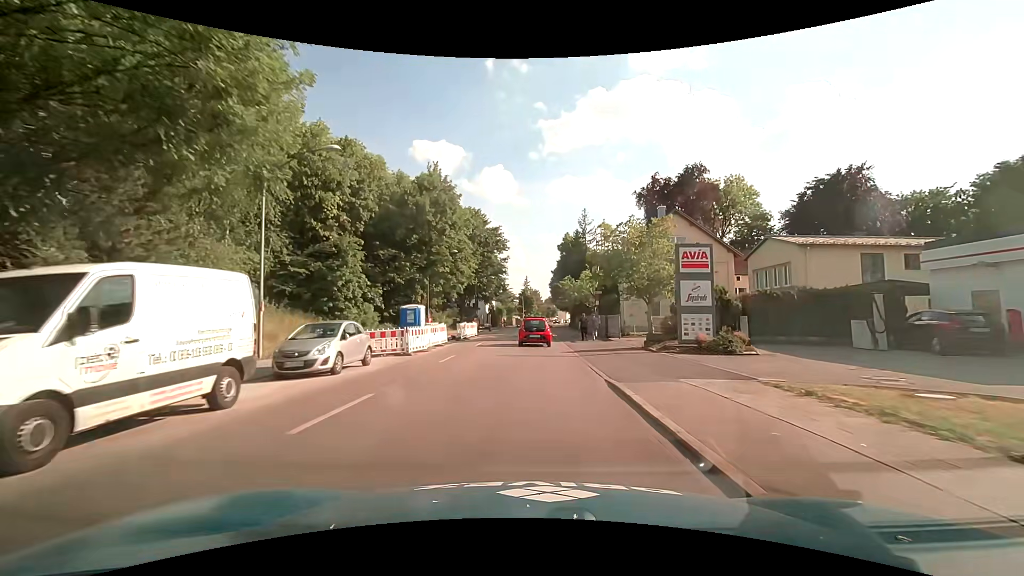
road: secondary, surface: asphalt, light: Day
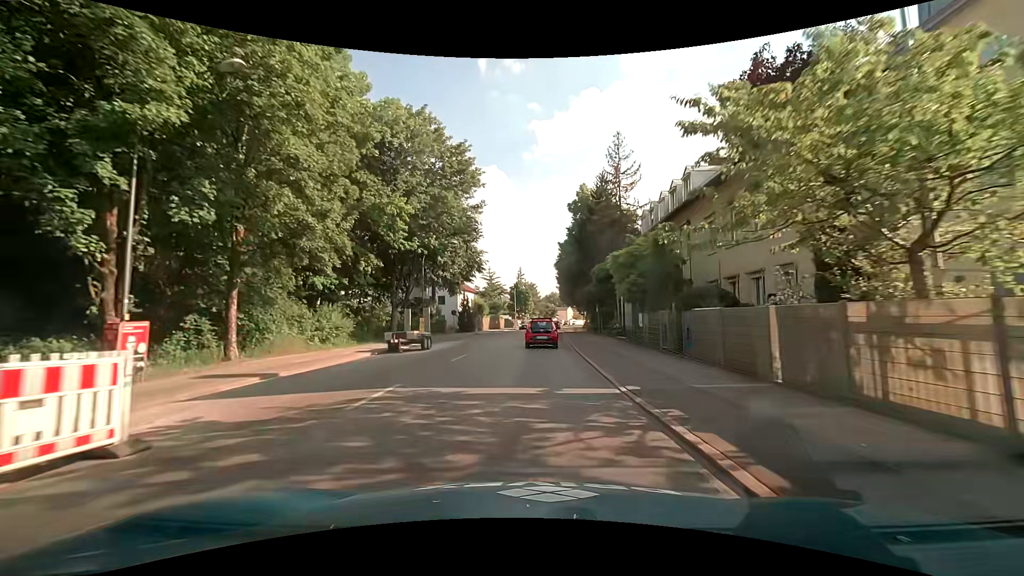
(0.0, +36.3) m; 0°
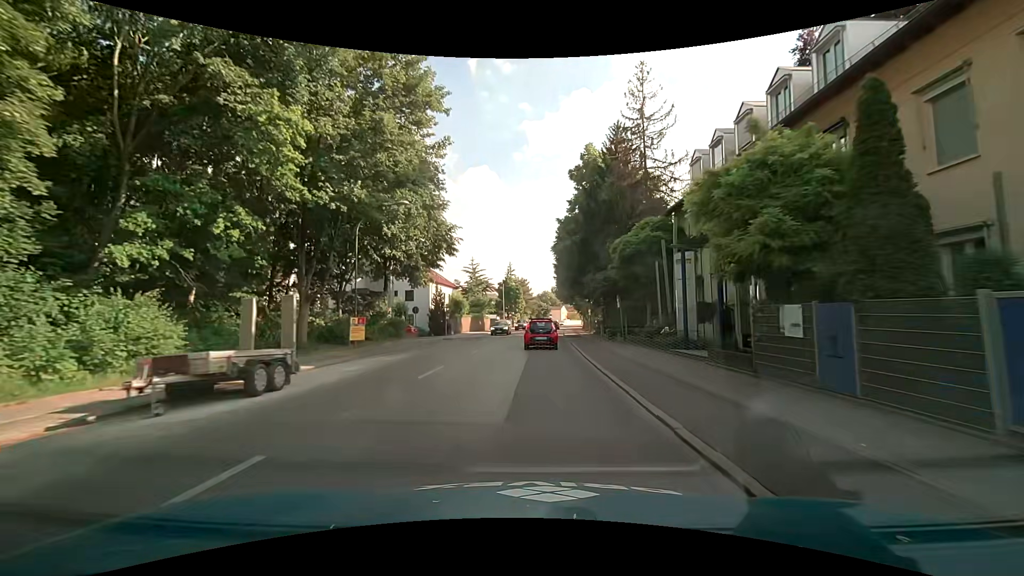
(+0.1, +14.4) m; +1°
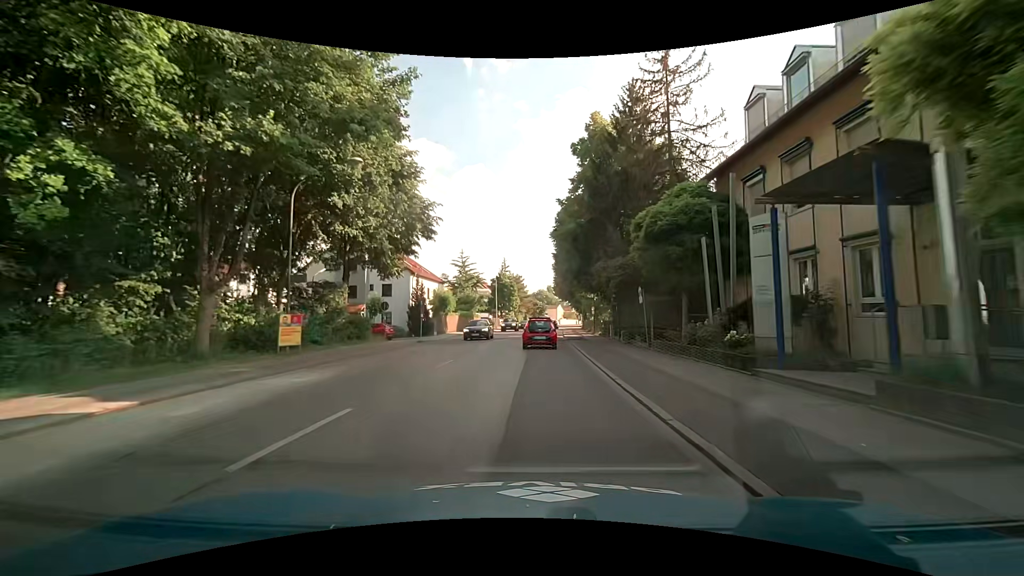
(0.0, +7.2) m; 0°
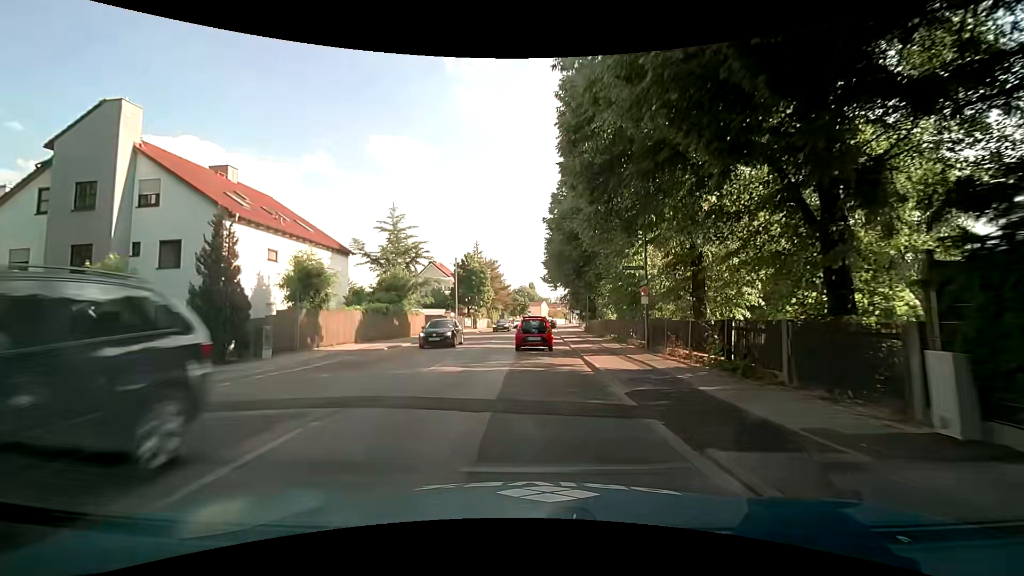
(+0.6, +28.0) m; +3°
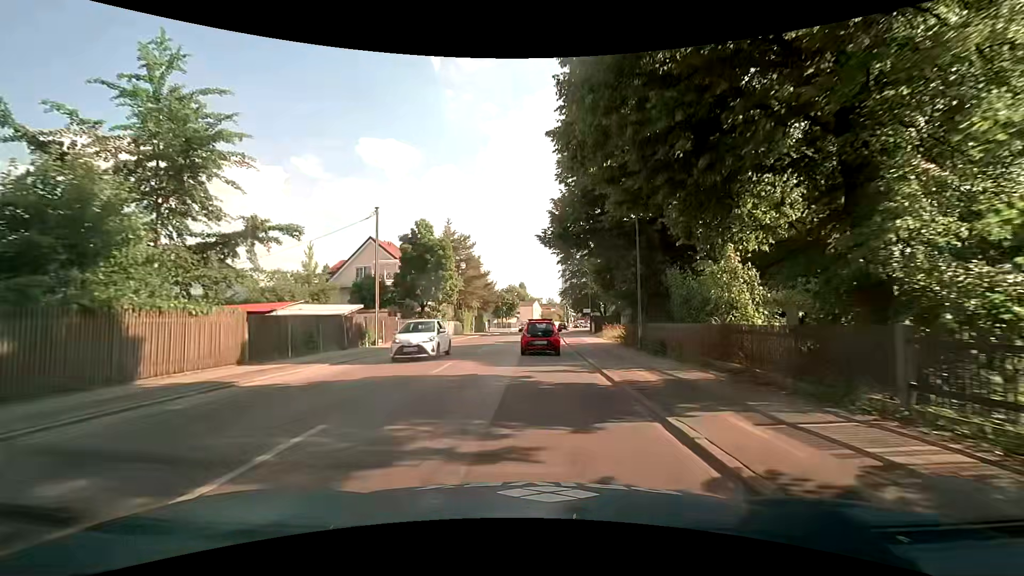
(0.0, +26.9) m; +2°
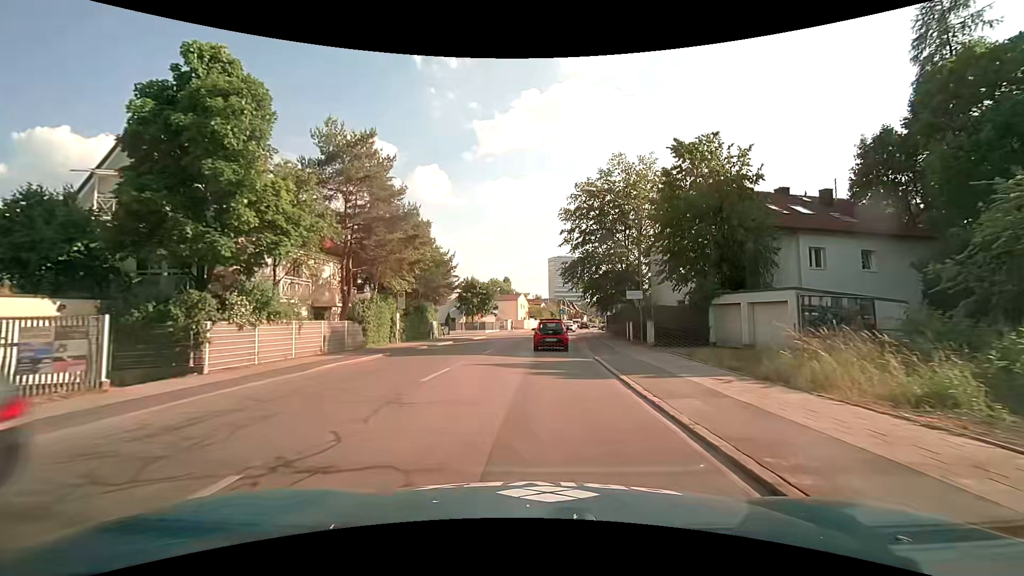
(-0.1, +31.4) m; +1°
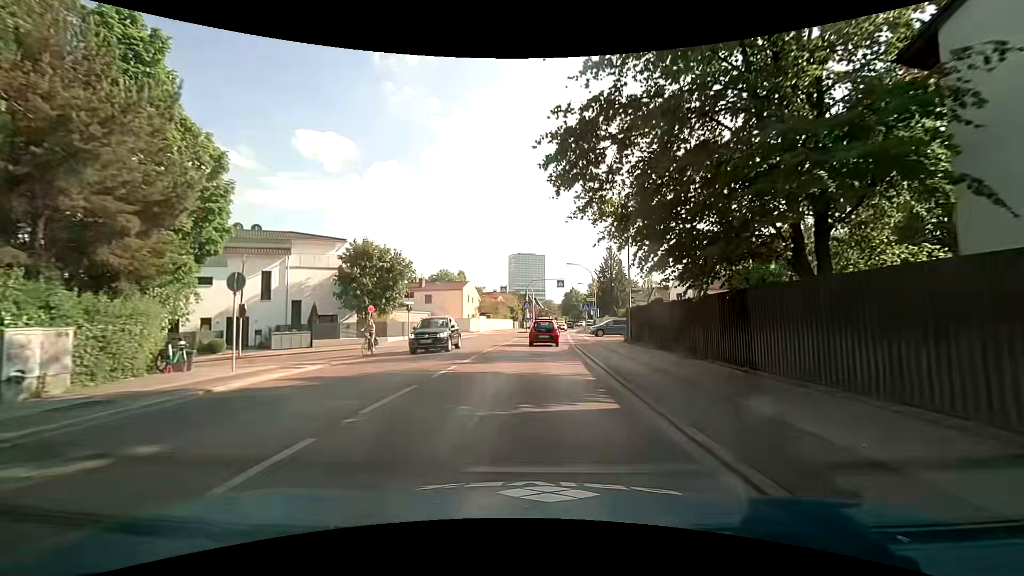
(+0.9, +31.6) m; +3°
(0, +10) (0, +20) (+1, +30) (+1, +40) (+2, +50) (+3, +60) (+5, +70) (+6, +80) (+8, +90) (+9, +99) m
